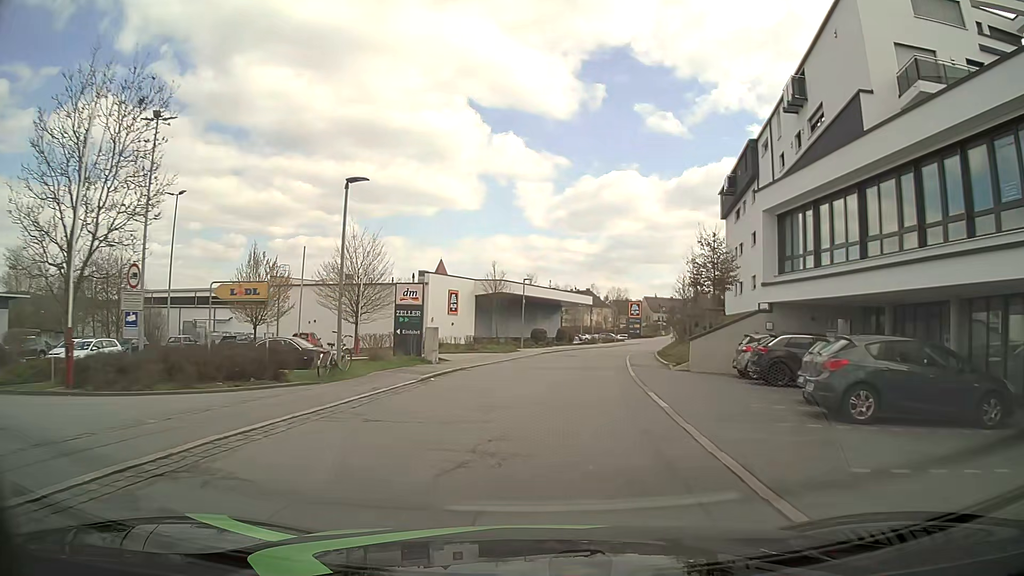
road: residential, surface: asphalt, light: Day
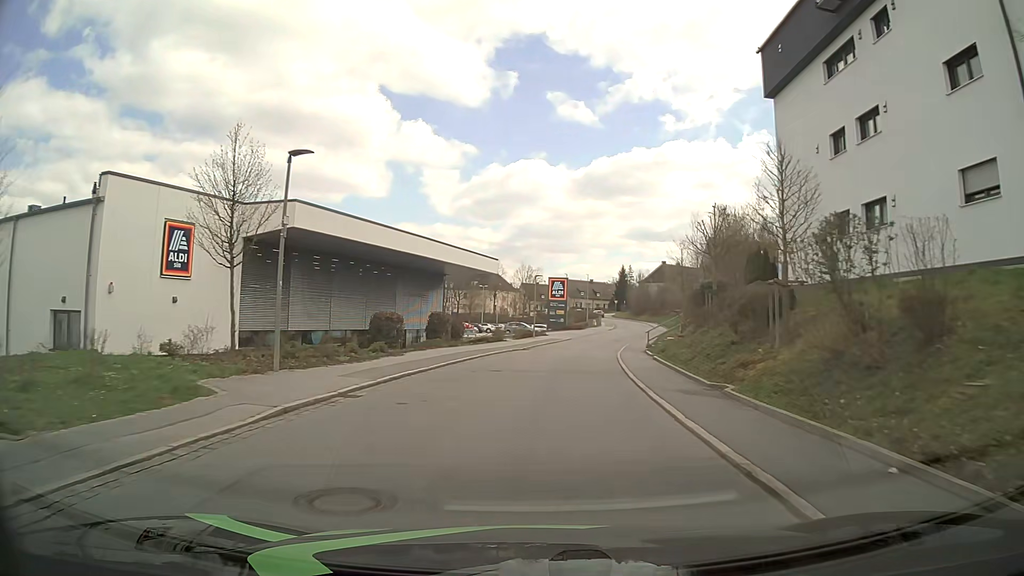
(+2.7, +33.5) m; +8°
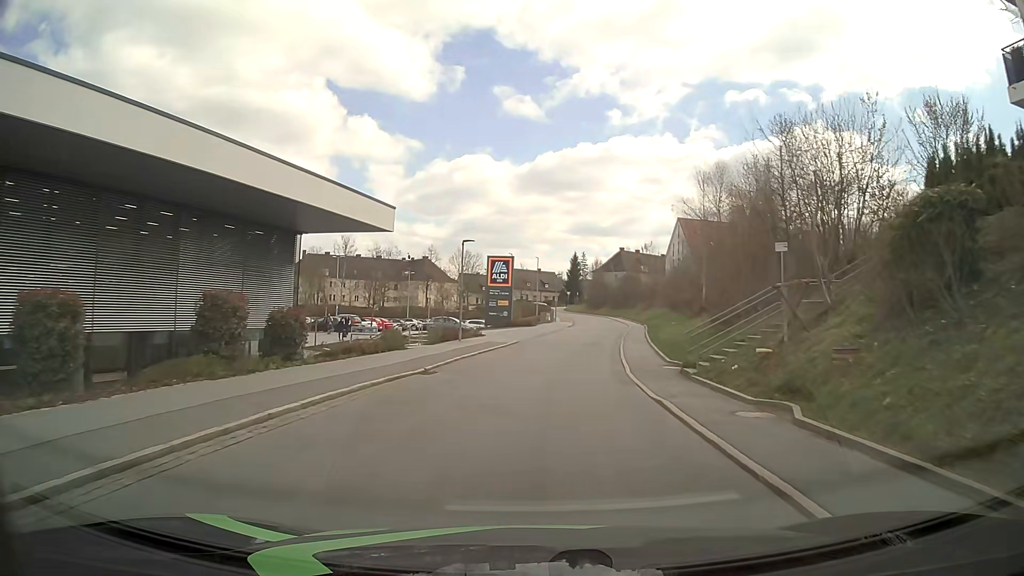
(+0.7, +20.7) m; +5°
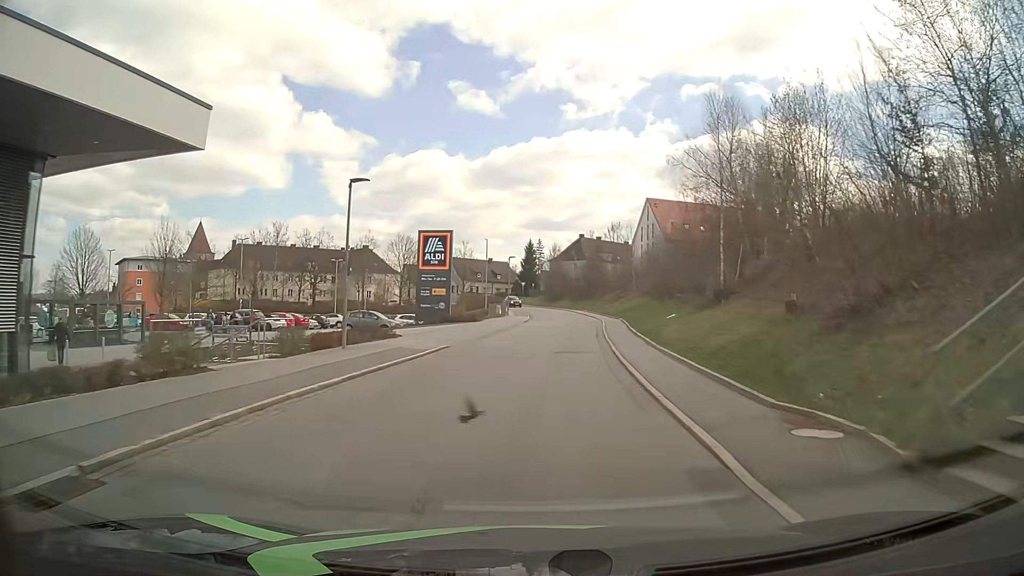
(+0.5, +13.9) m; +4°
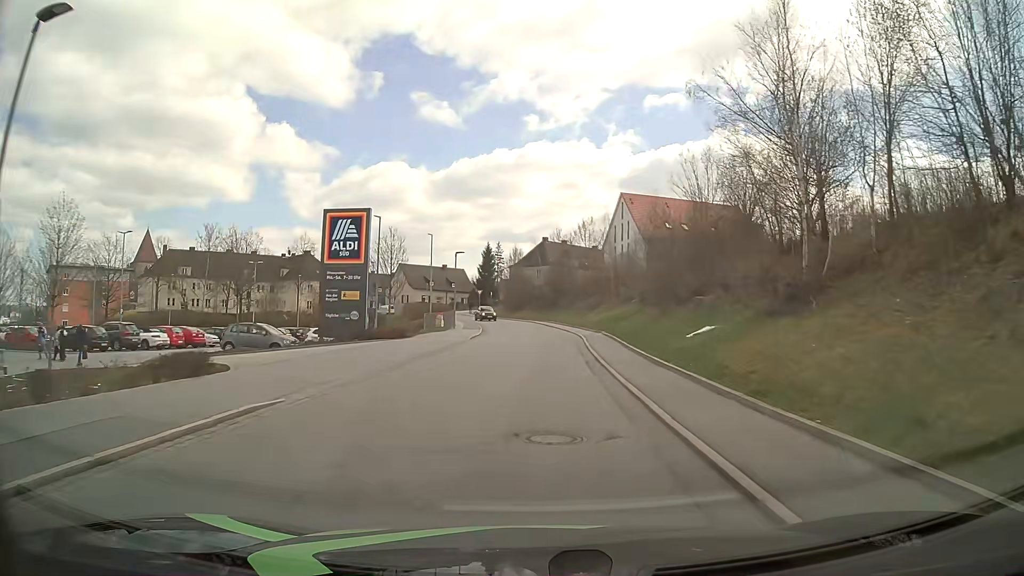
(+0.4, +13.4) m; +3°
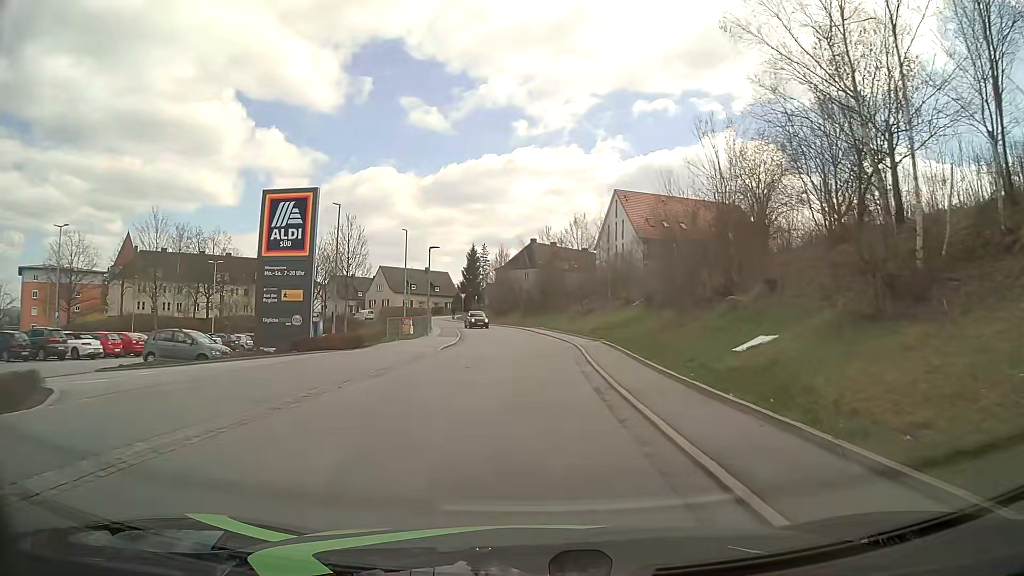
(+0.1, +6.3) m; +1°
